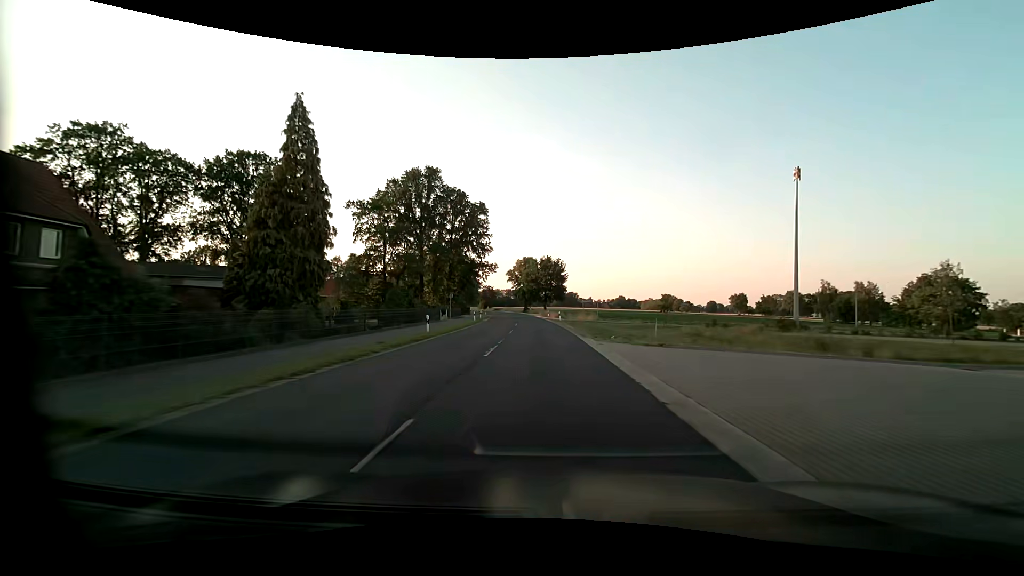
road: secondary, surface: asphalt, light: Day
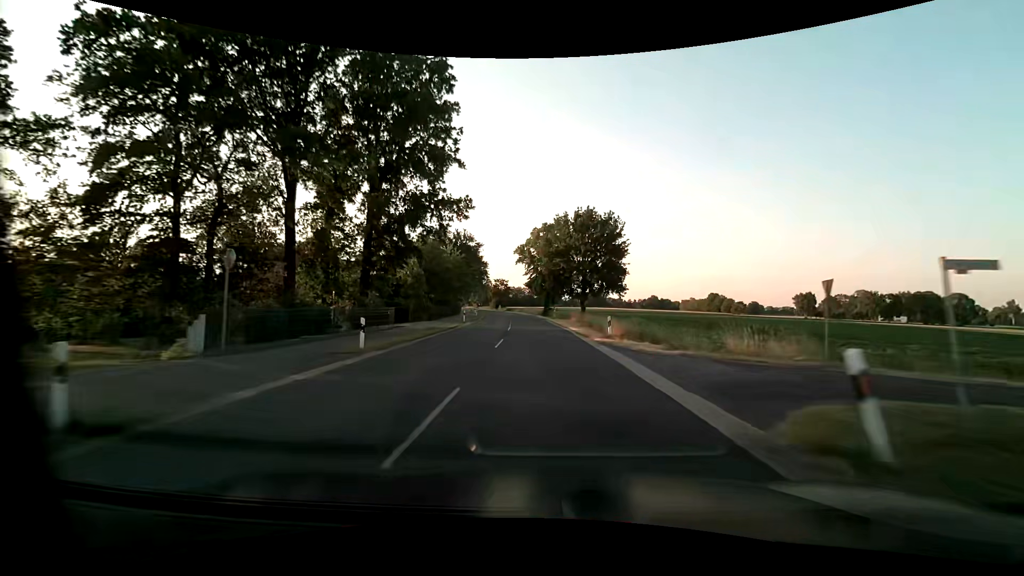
(-1.3, +45.8) m; -3°
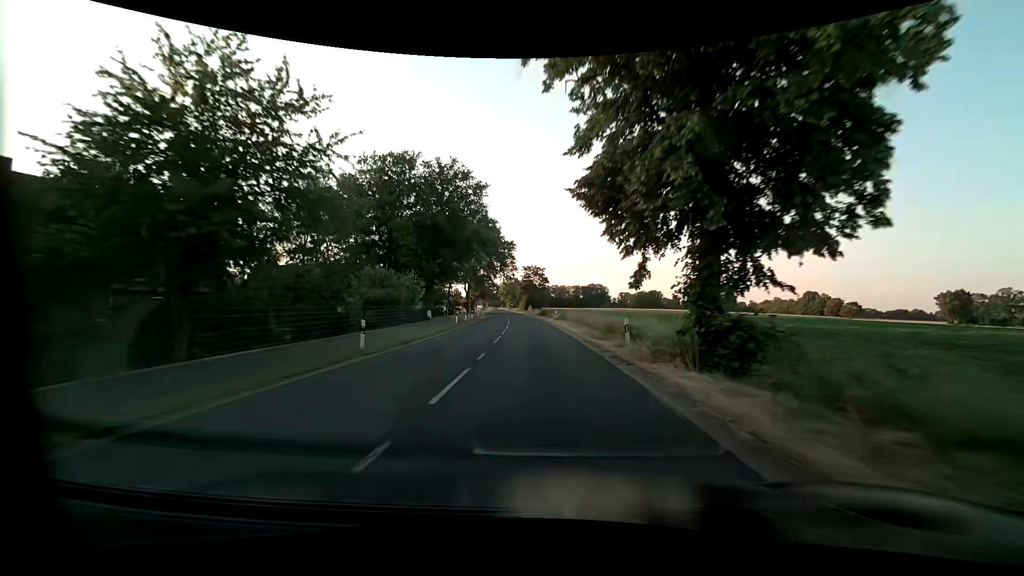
(-2.5, +57.3) m; -5°
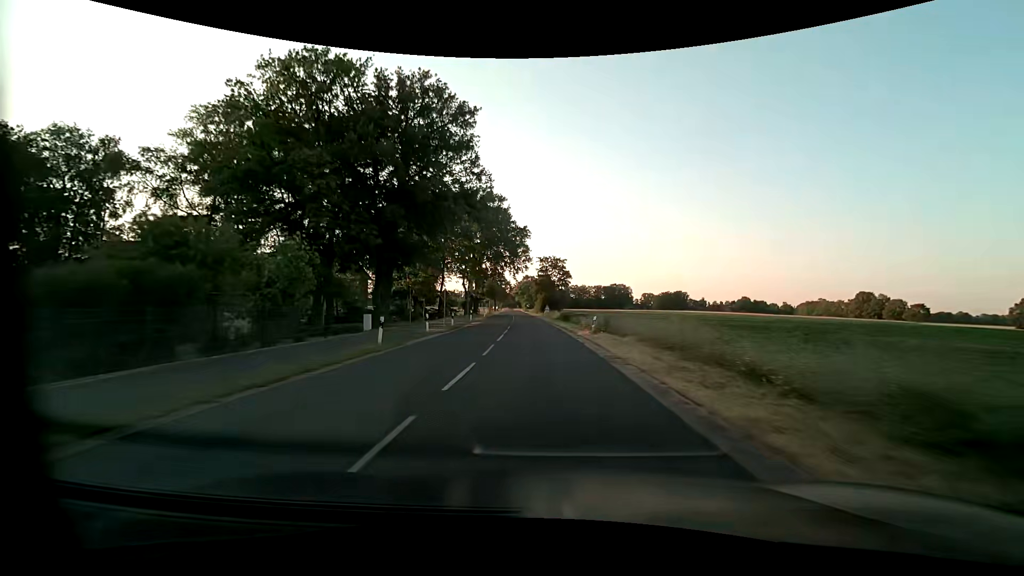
(-0.5, +22.9) m; -2°
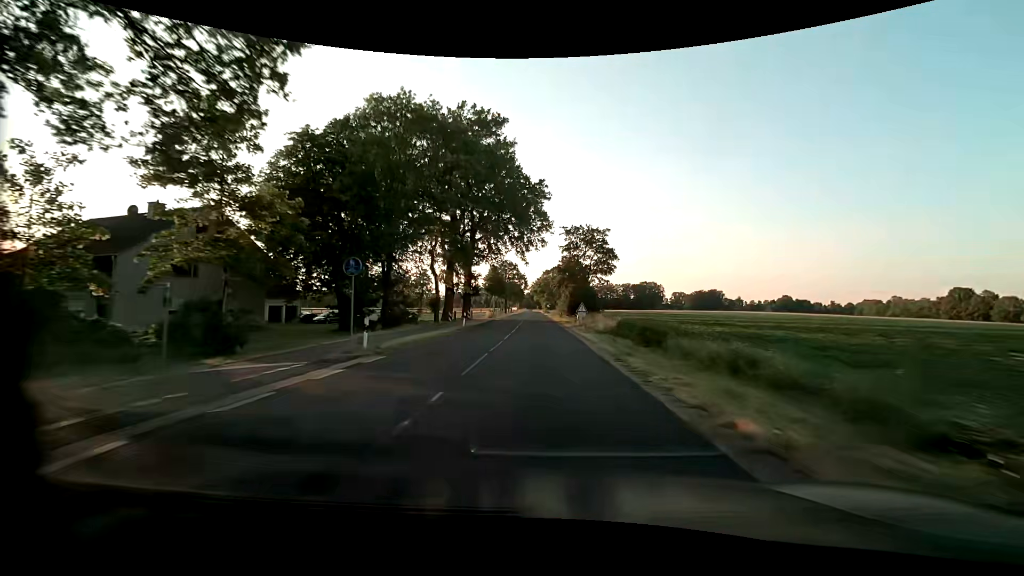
(-0.7, +34.4) m; -2°
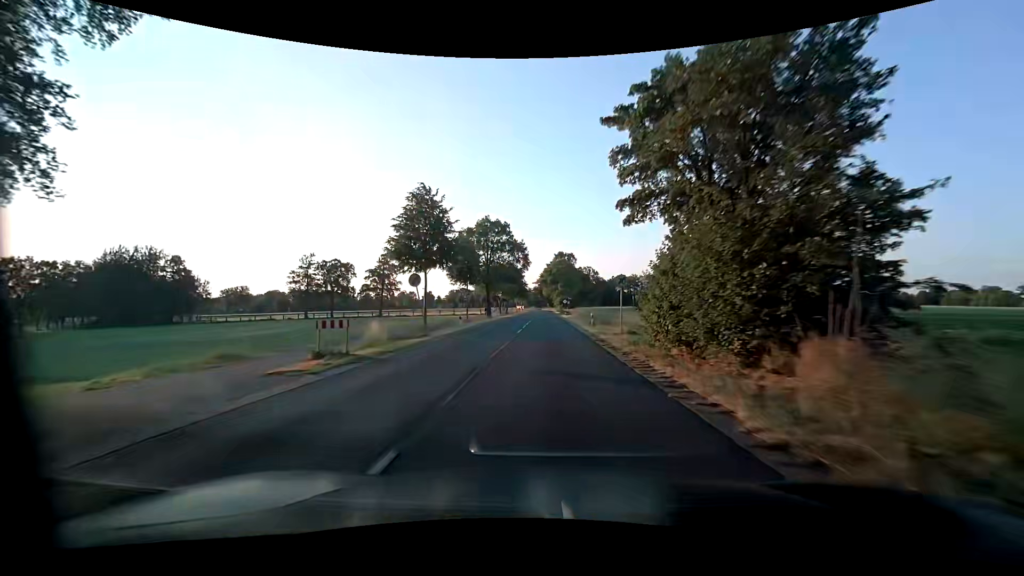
(-1.3, +57.3) m; -1°
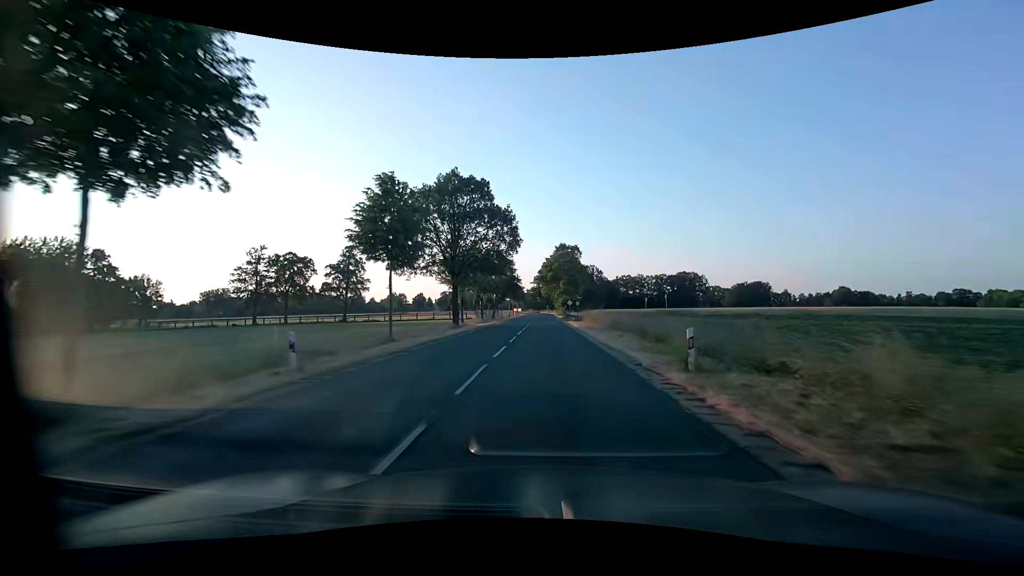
(-0.1, +23.0) m; 0°
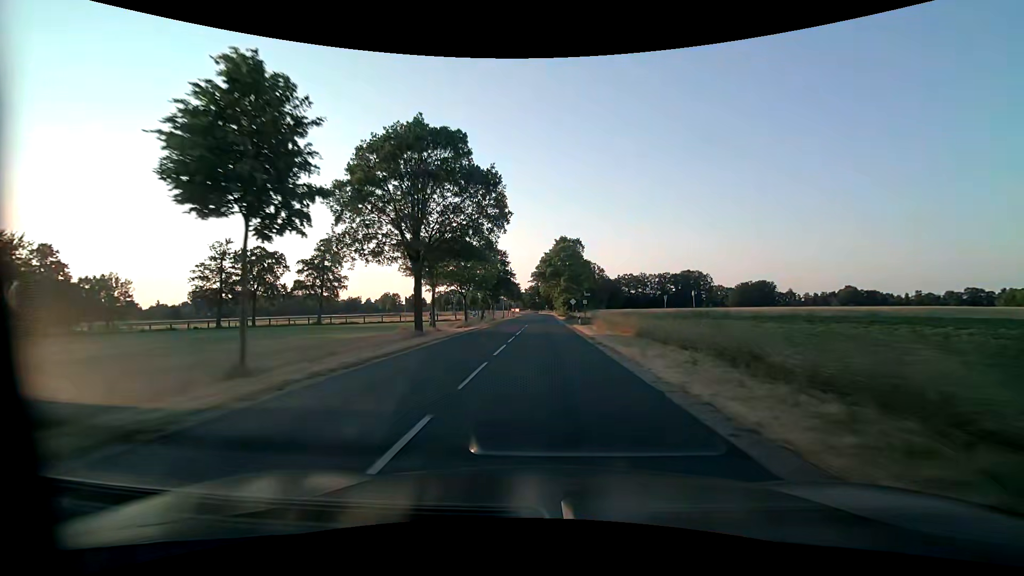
(0.0, +11.6) m; 0°
(0, +10) (0, +20) (0, +30) (0, +40) (0, +50) (0, +60) (0, +70) (0, +80) (0, +90) (0, +100) m
